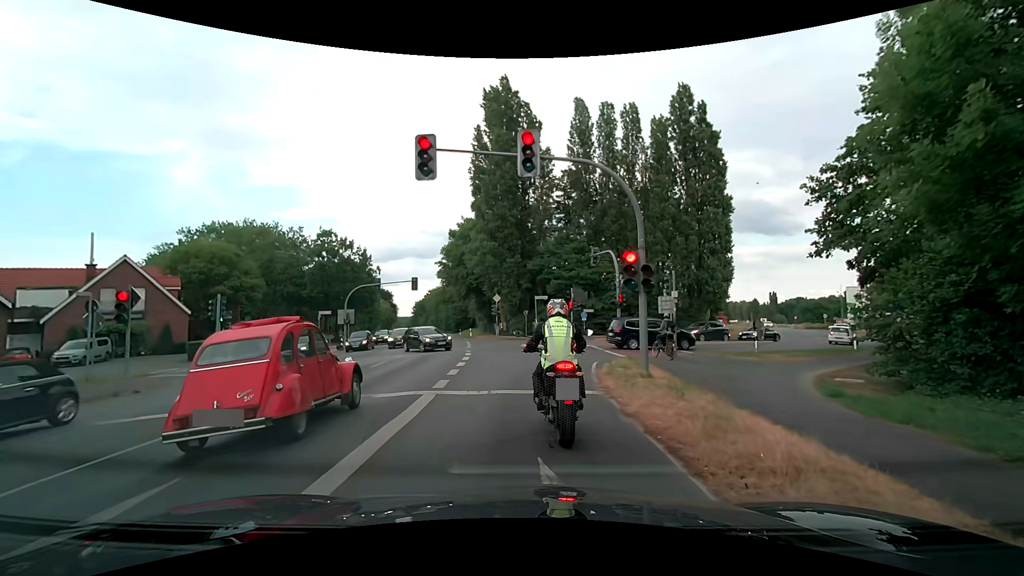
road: secondary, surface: asphalt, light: Day
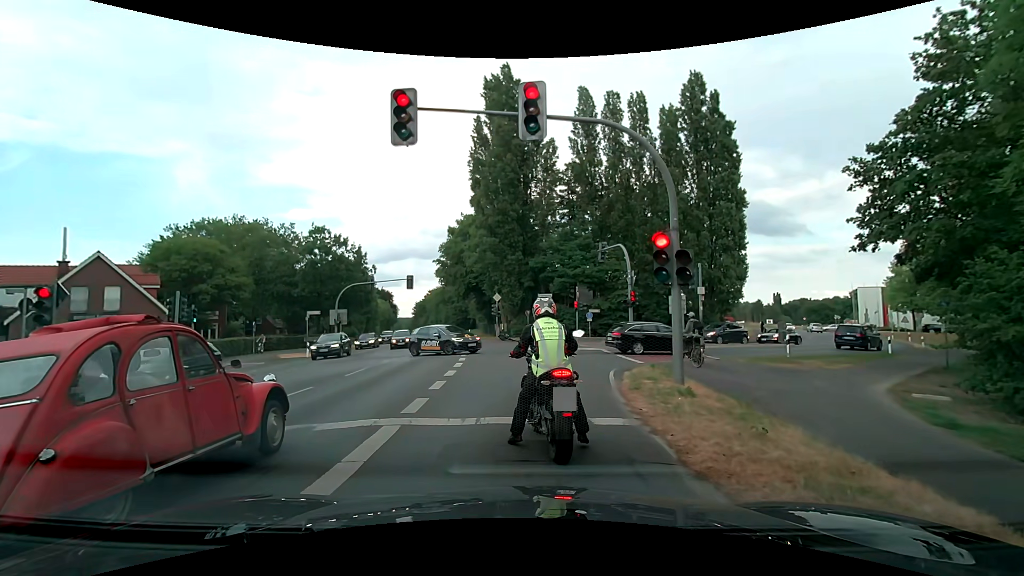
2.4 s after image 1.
(0.0, +2.9) m; +1°
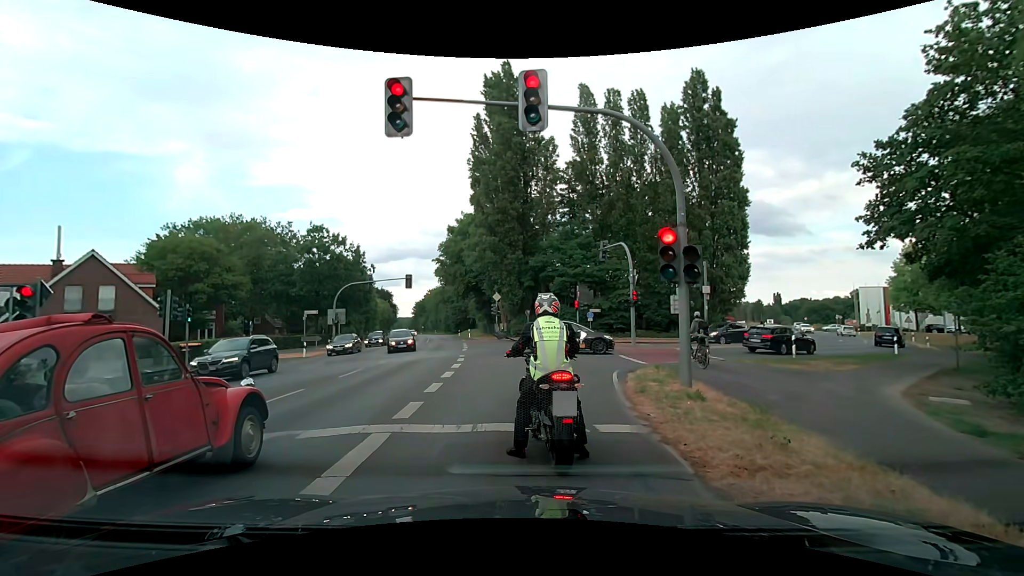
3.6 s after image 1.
(0.0, +0.5) m; 0°
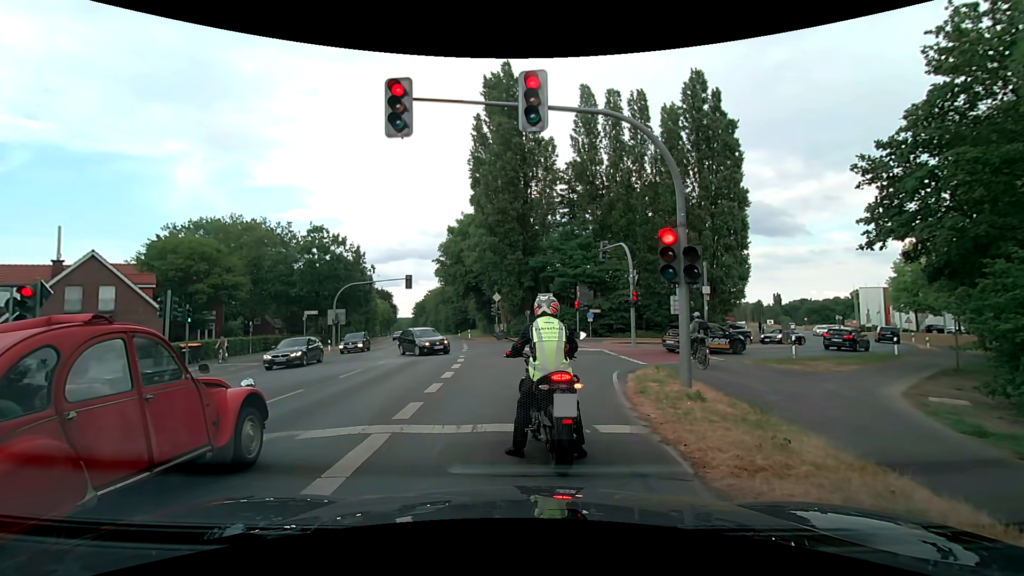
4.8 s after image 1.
(0.0, +0.1) m; 0°
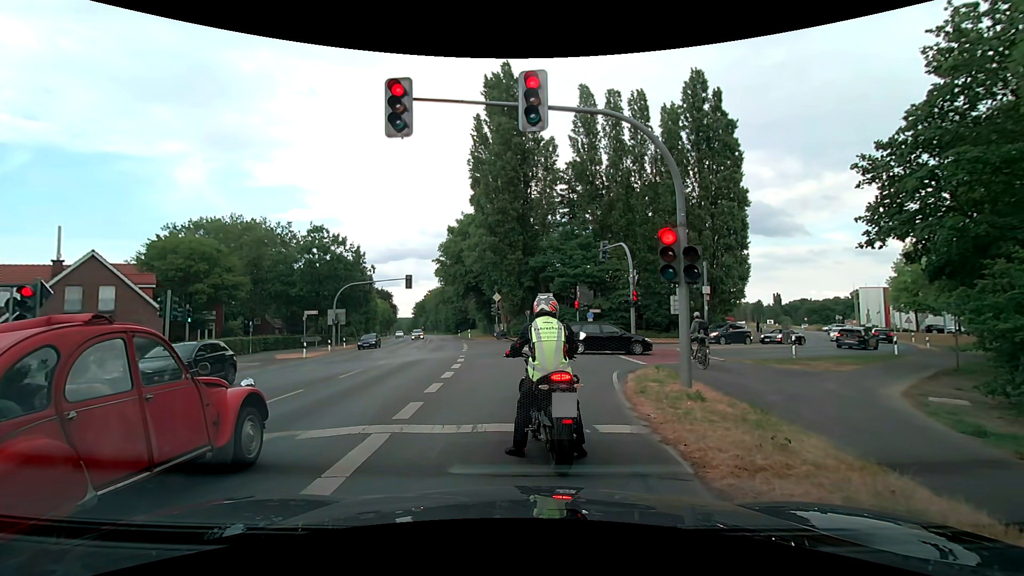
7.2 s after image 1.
(0.0, 0.0) m; 0°
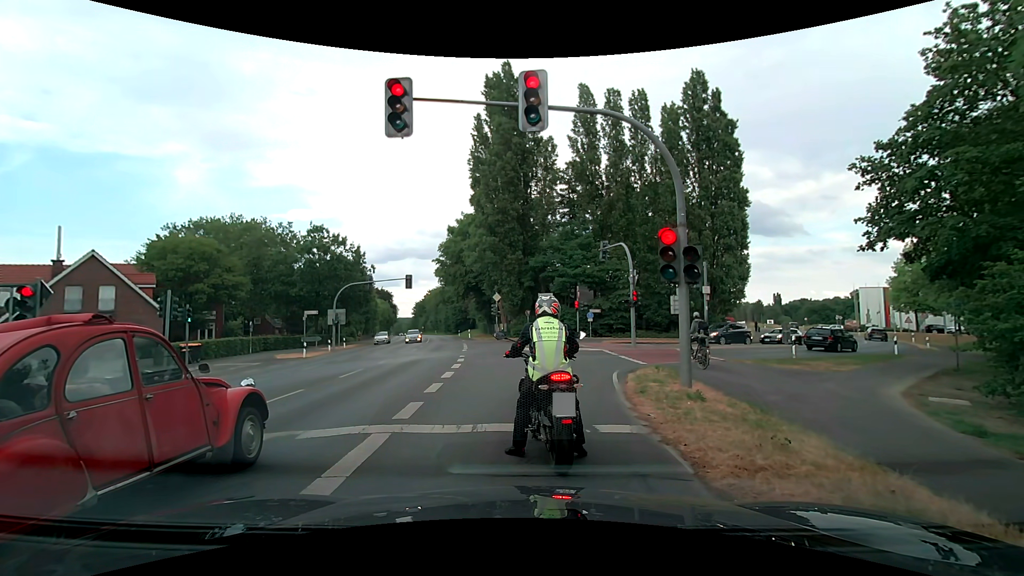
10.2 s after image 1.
(0.0, 0.0) m; 0°
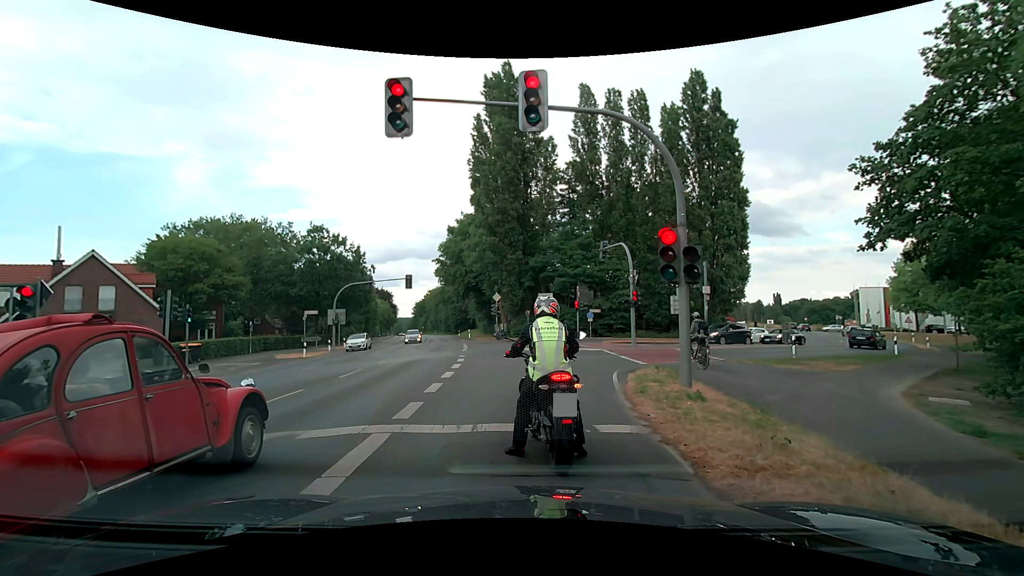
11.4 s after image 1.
(0.0, 0.0) m; 0°
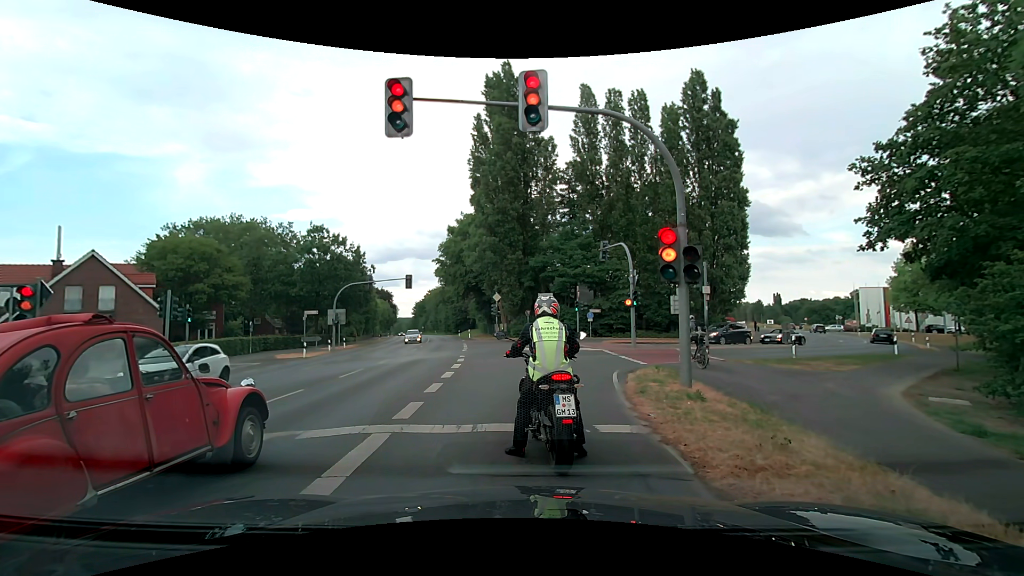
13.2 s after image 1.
(0.0, 0.0) m; 0°
(-1, +10) (+1, +20) (+8, +27) (+15, +33) (+23, +40) (+29, +48) (+34, +56) (+39, +65) (+42, +75) (+45, +84) m
